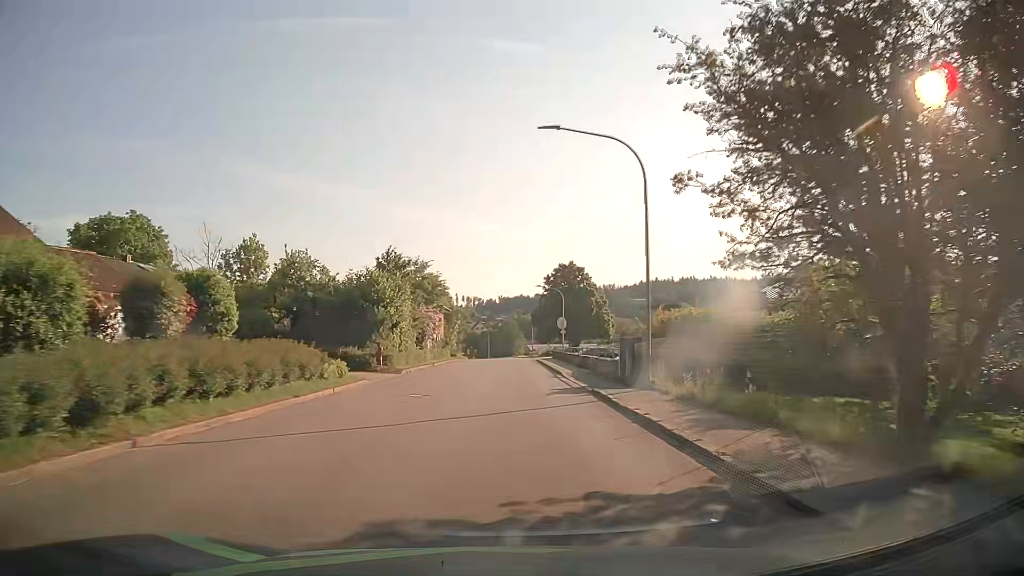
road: tertiary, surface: asphalt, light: Day
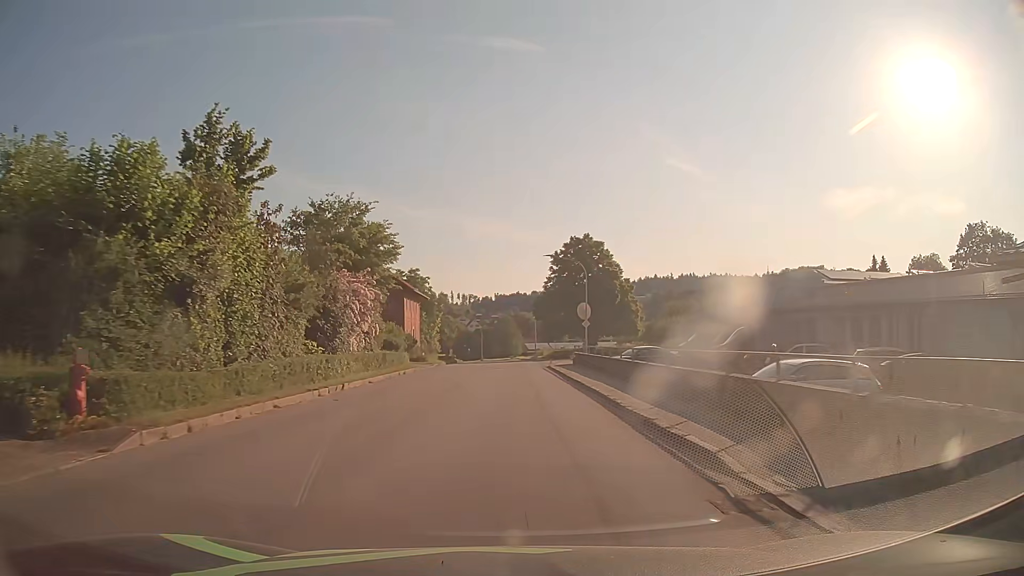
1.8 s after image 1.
(+0.2, +22.8) m; 0°
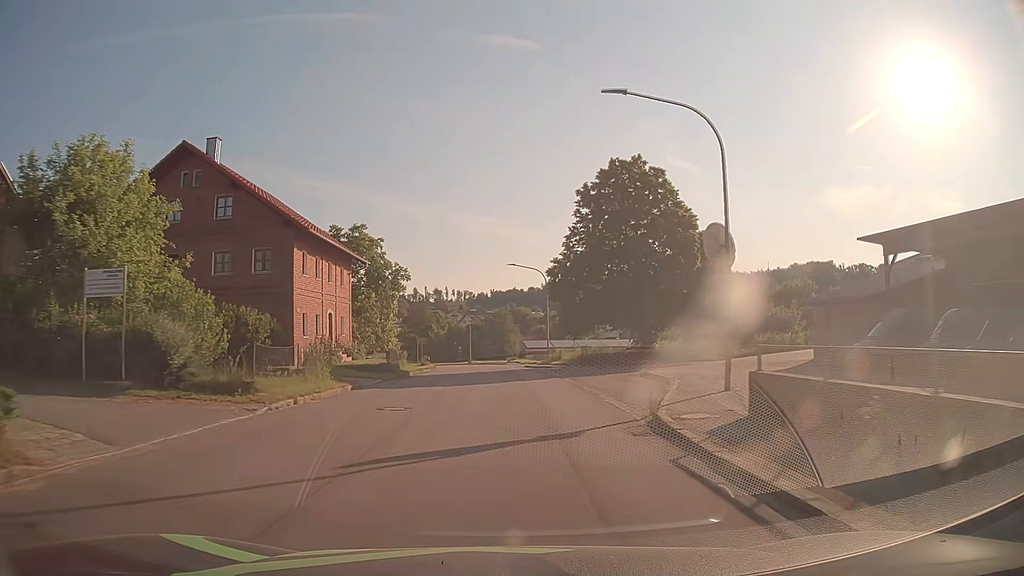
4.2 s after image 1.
(+0.1, +30.6) m; +1°
(0, +10) (0, +20) (0, +30) (-1, +40) (-1, +50) (-2, +60) (-3, +70) (-4, +80) (-6, +90) (-8, +99) m
